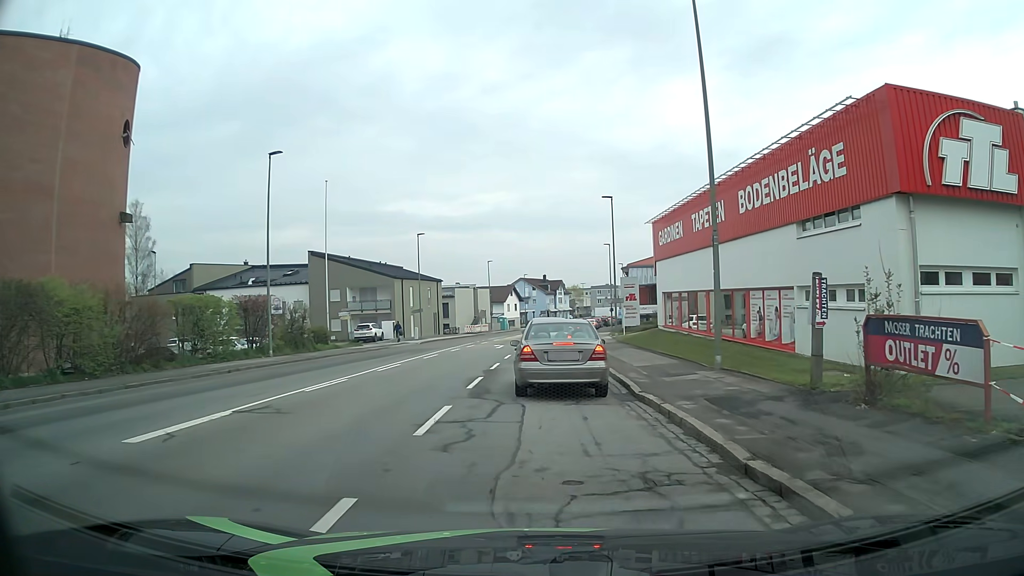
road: tertiary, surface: asphalt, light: Day
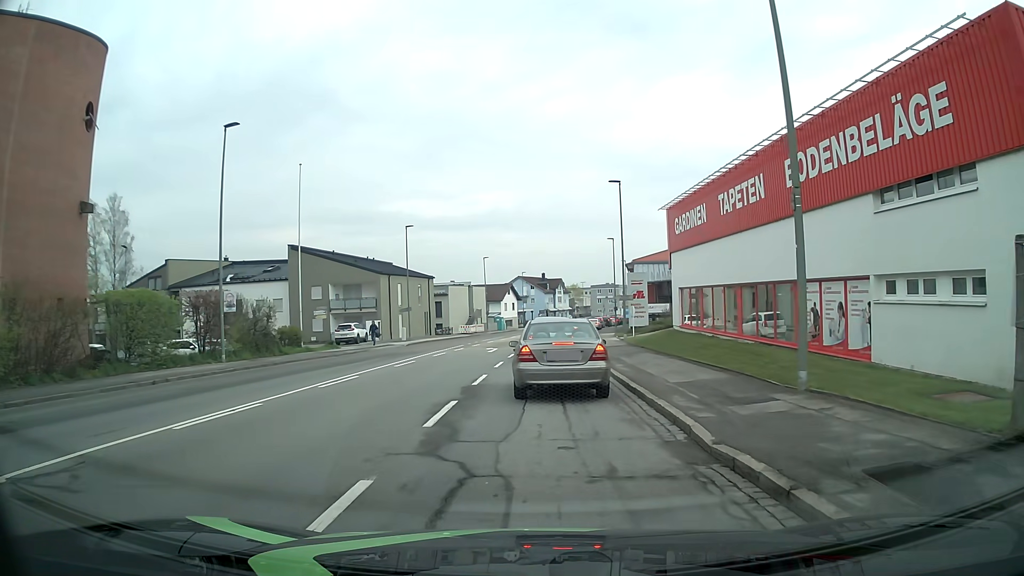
(0.0, +5.3) m; 0°
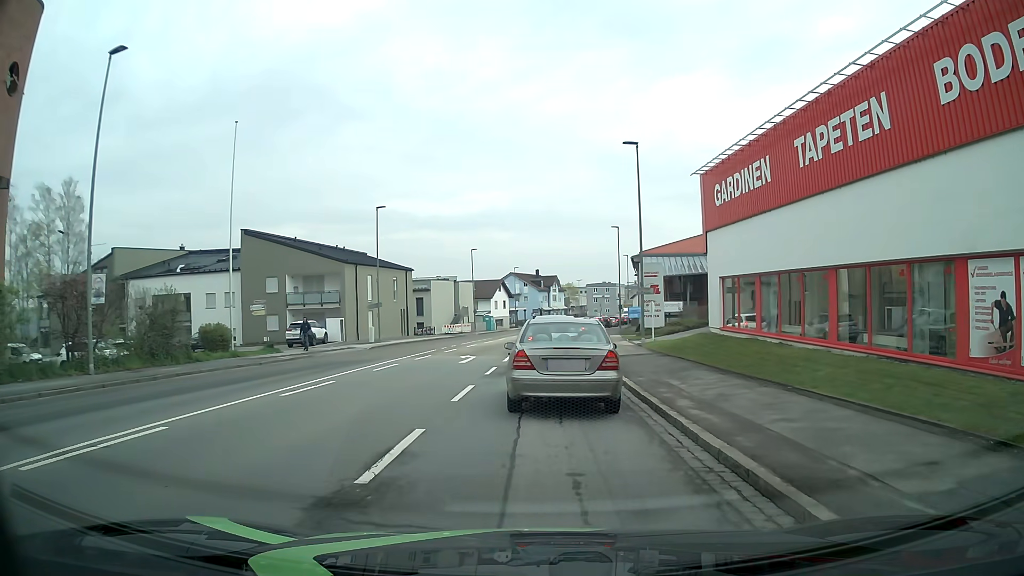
(0.0, +9.4) m; 0°
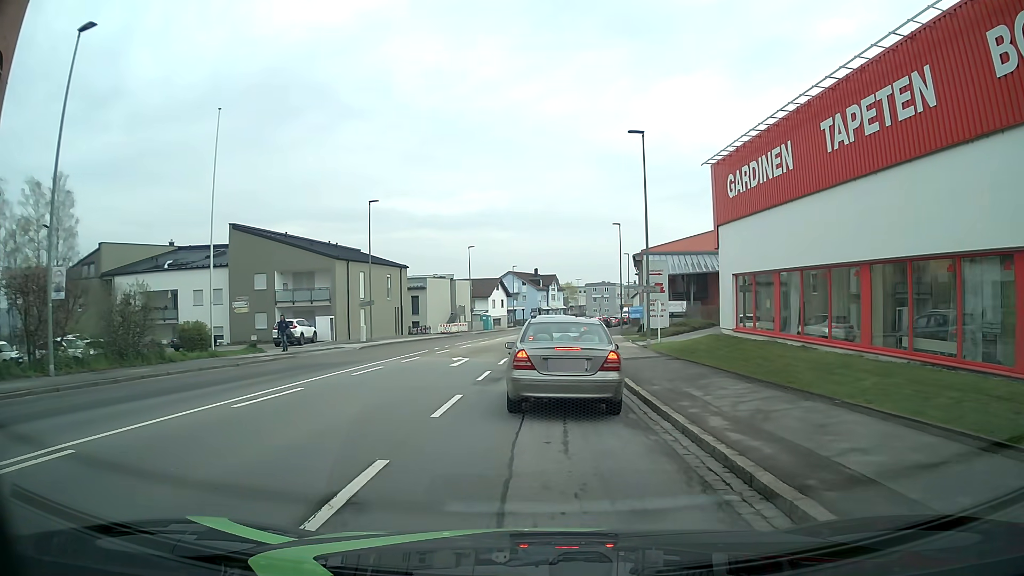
(0.0, +2.1) m; 0°
(0, +10) (0, +20) (0, +30) (+1, +40) (+2, +50) (+3, +60) (+5, +70) (+6, +80) (+8, +89) (+10, +99) m
